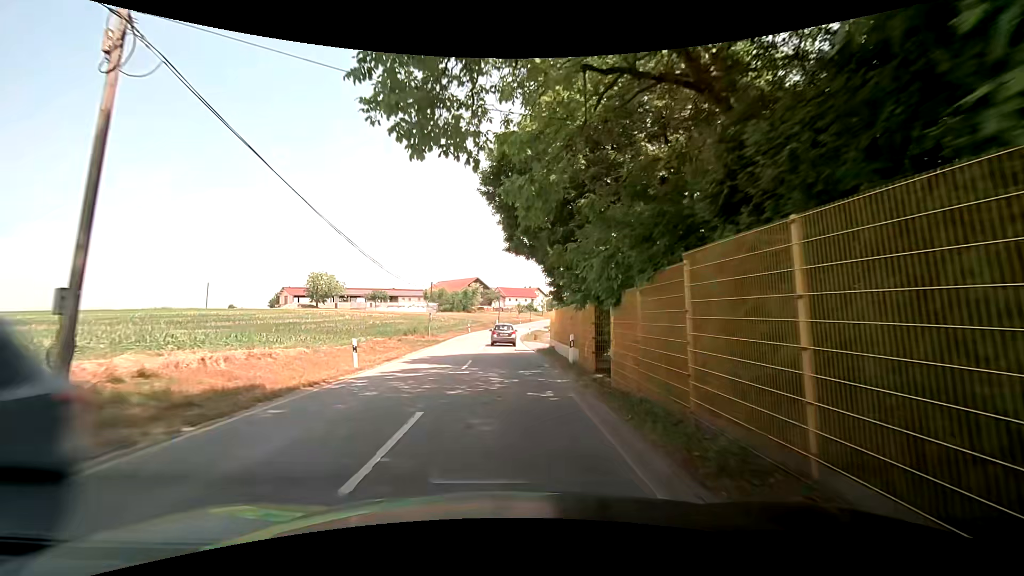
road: tertiary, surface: asphalt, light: Day
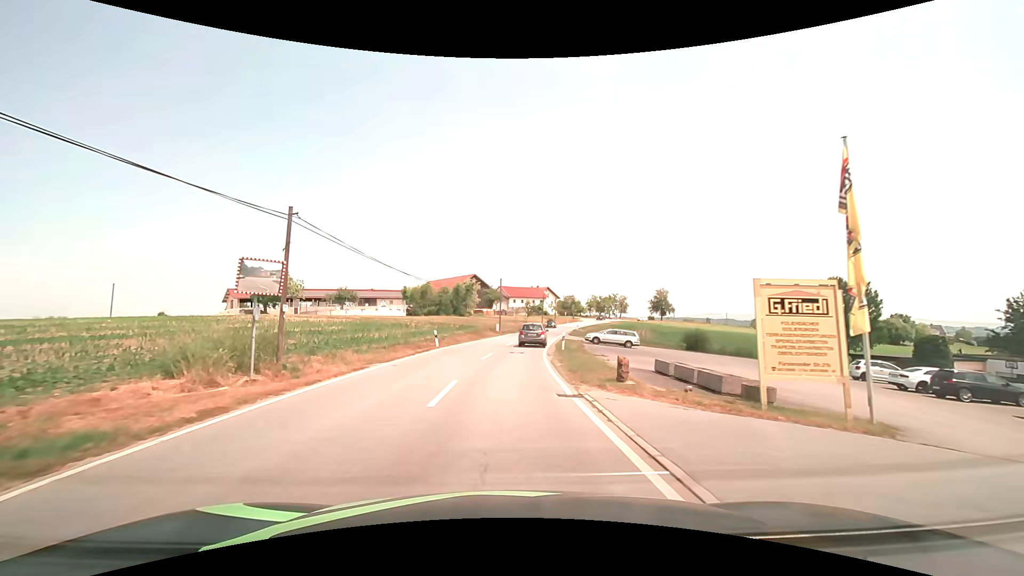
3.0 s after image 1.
(+0.2, +31.7) m; 0°
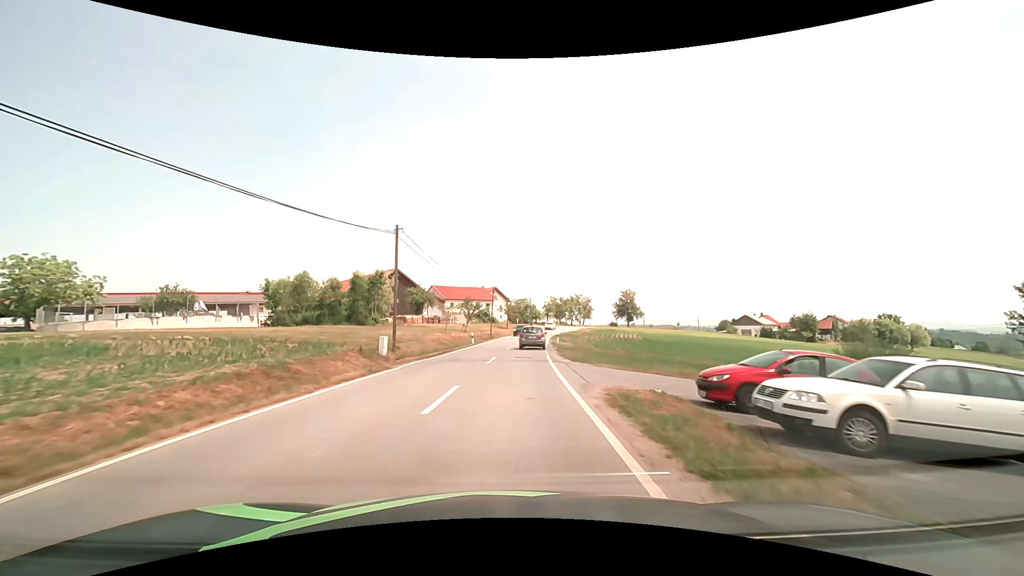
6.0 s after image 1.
(+1.8, +36.5) m; +6°
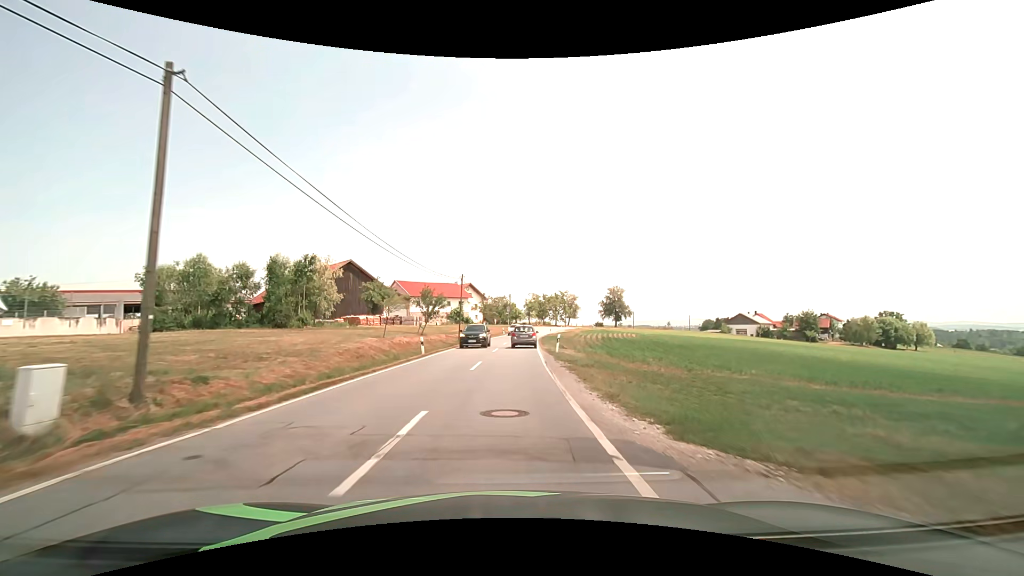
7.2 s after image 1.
(+0.4, +15.9) m; +3°
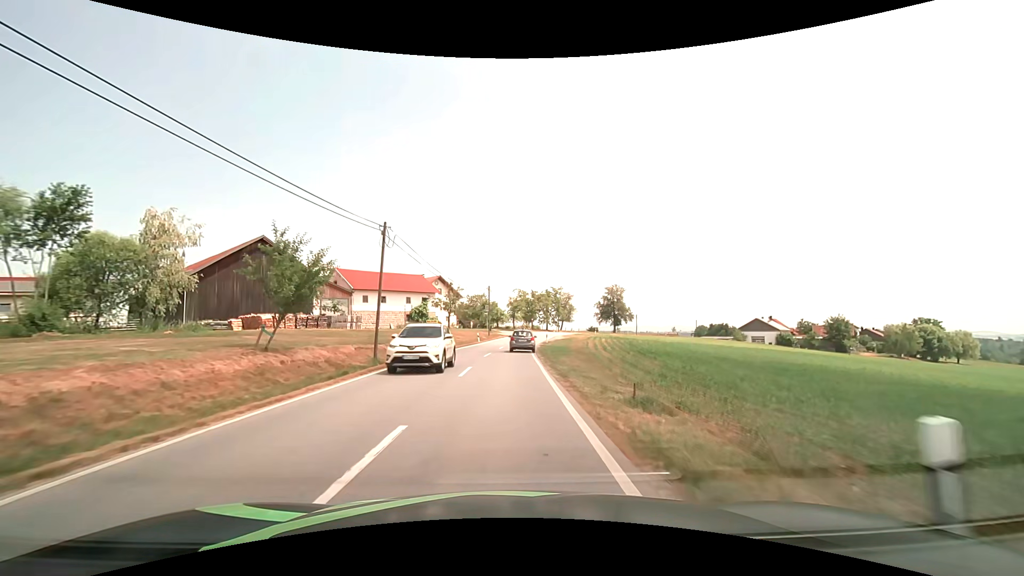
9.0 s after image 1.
(+0.6, +25.0) m; +2°
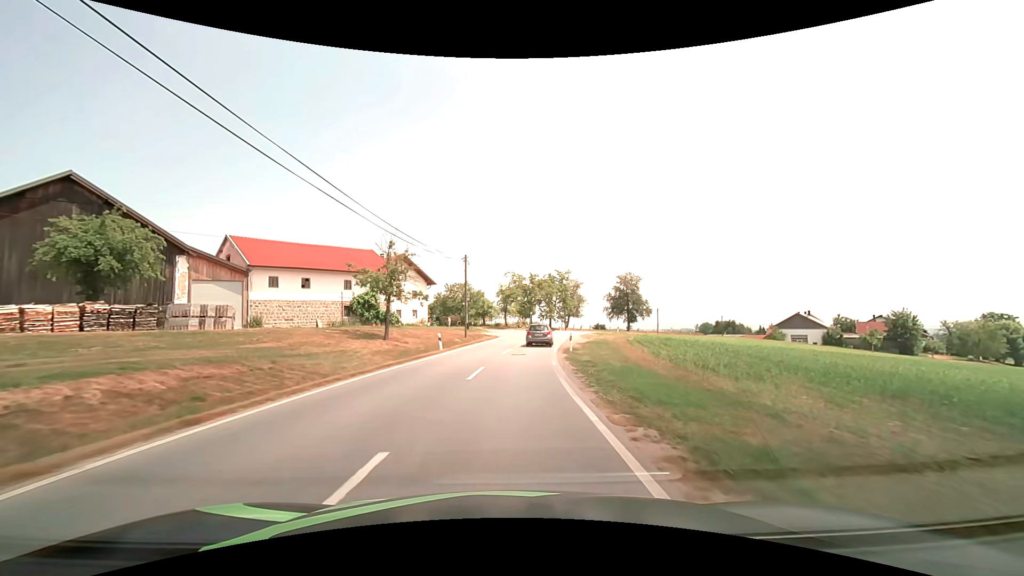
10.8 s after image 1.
(+0.2, +25.8) m; +1°
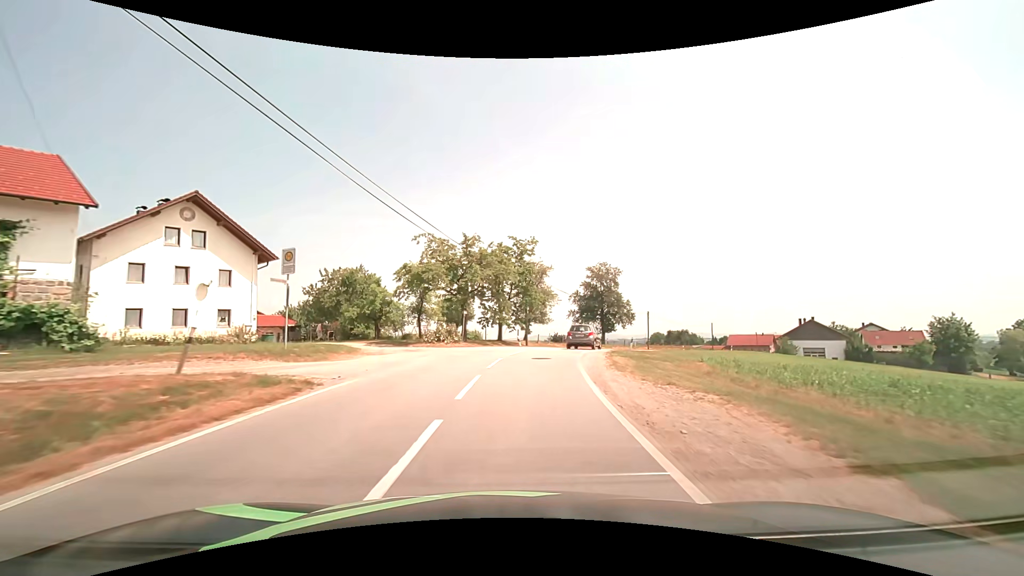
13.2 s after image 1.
(+1.9, +34.0) m; +7°
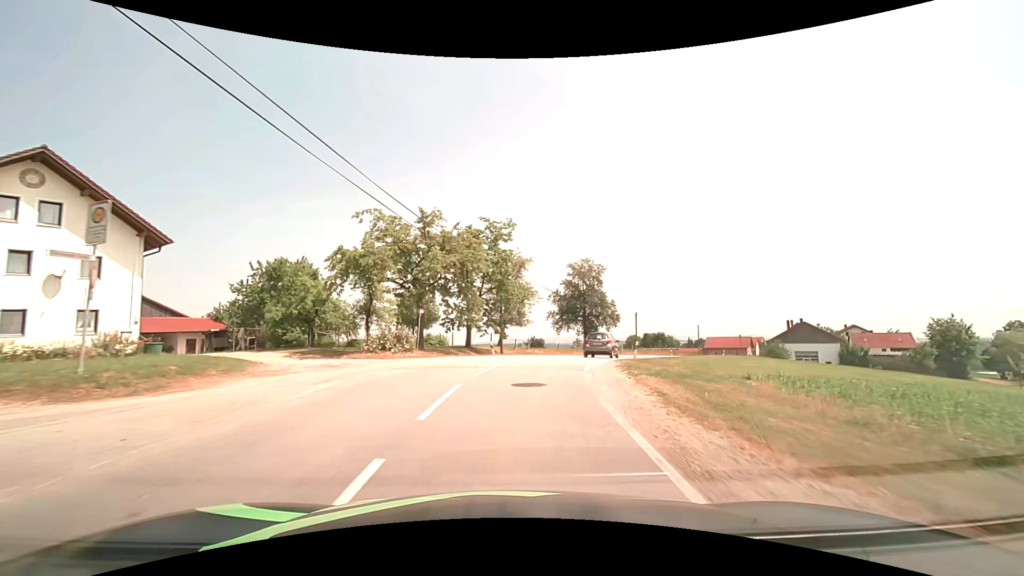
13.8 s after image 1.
(+0.2, +8.1) m; +3°
(0, +10) (+2, +20) (+4, +30) (+8, +39) (+12, +48) (+17, +57) (+22, +65) (+27, +74) (+33, +82) (+38, +90) m
